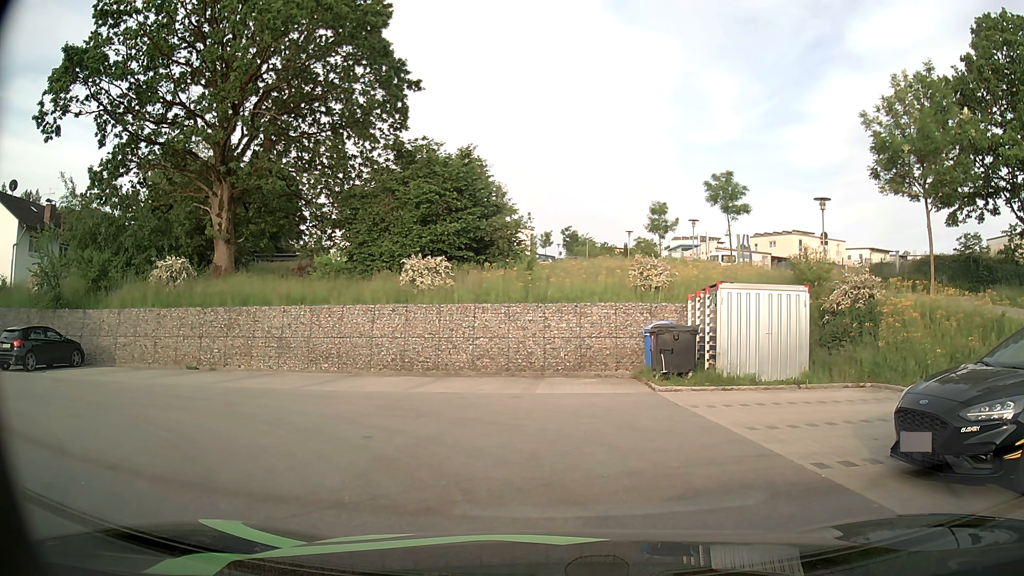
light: Day
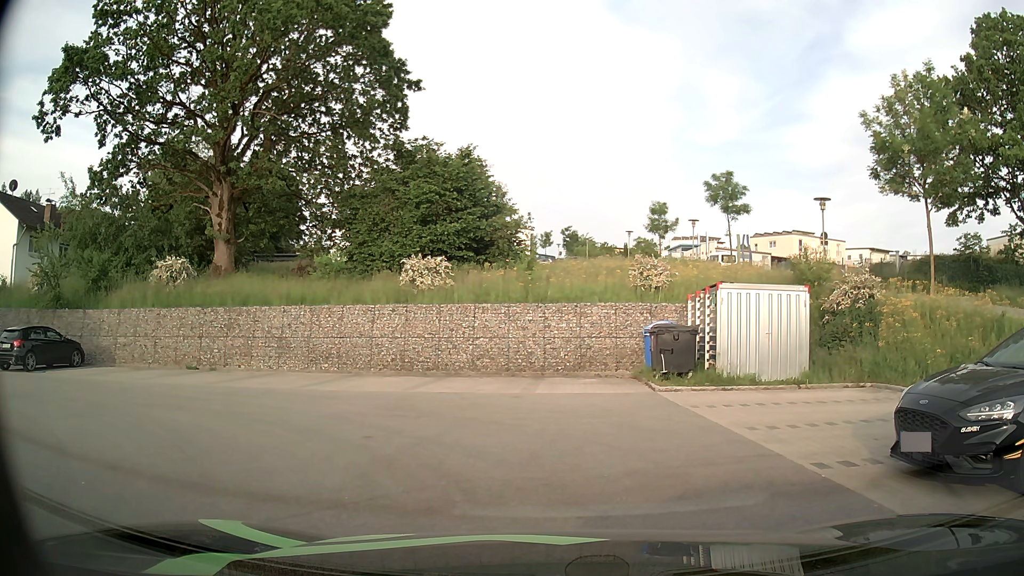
(0.0, 0.0) m; 0°
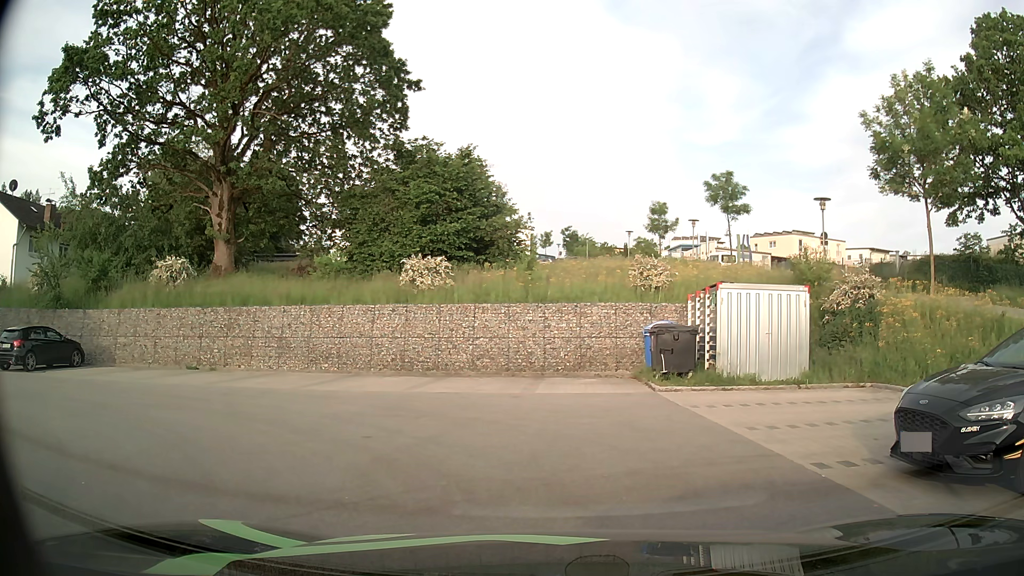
(0.0, 0.0) m; 0°
